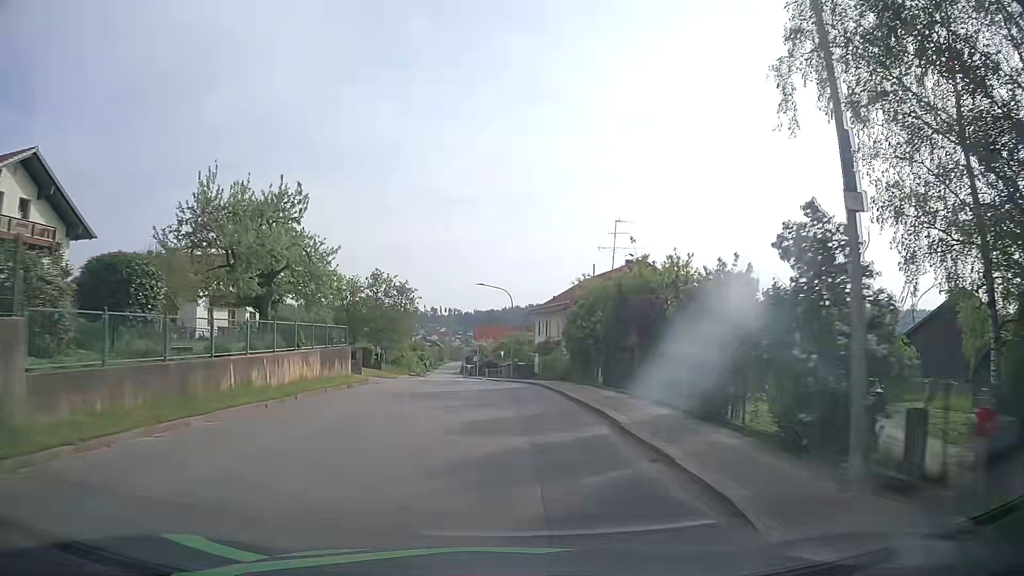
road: tertiary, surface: asphalt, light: Day
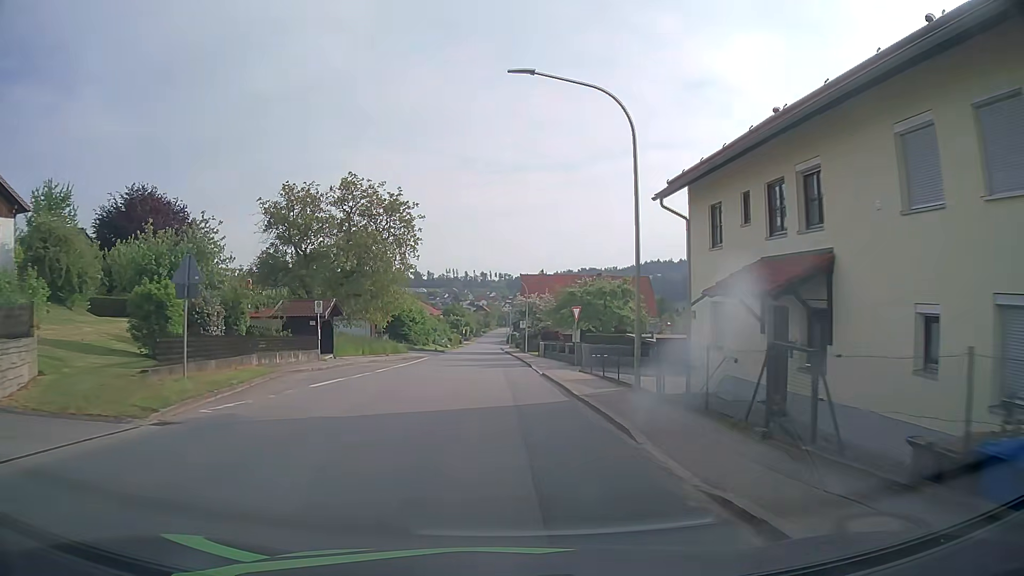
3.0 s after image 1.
(-1.3, +38.0) m; -5°
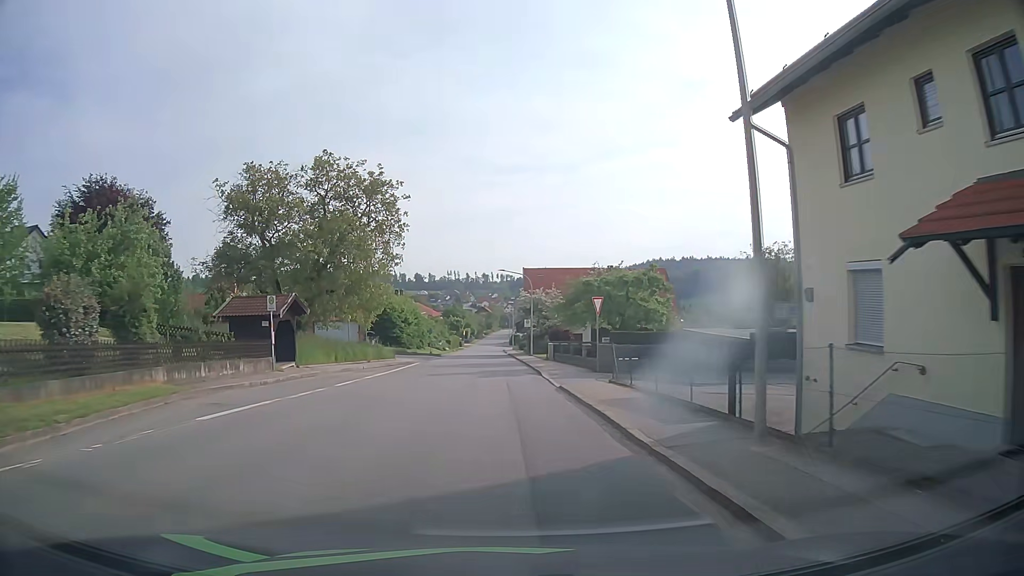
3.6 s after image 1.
(0.0, +7.5) m; 0°
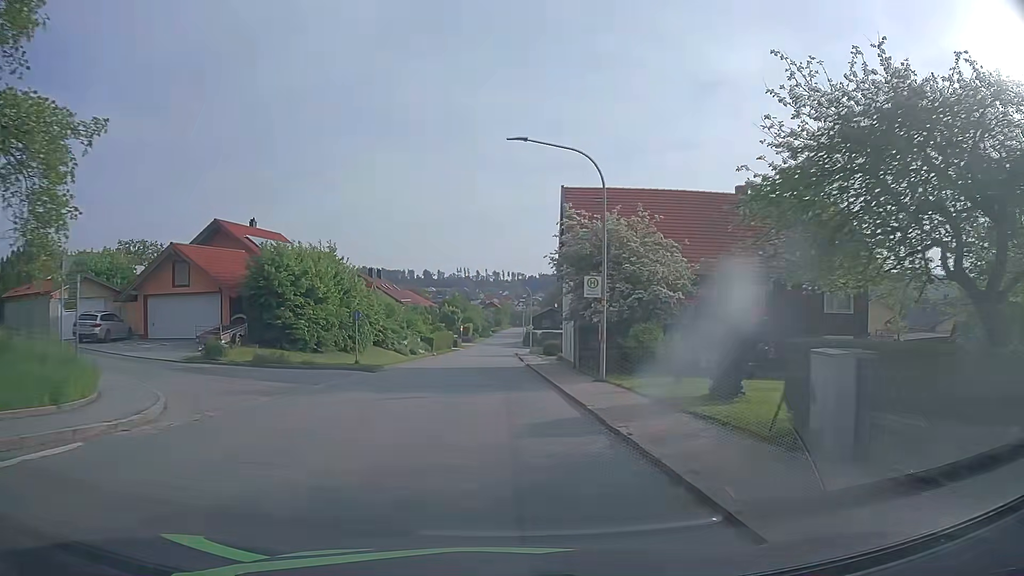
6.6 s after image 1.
(-0.4, +37.4) m; -1°
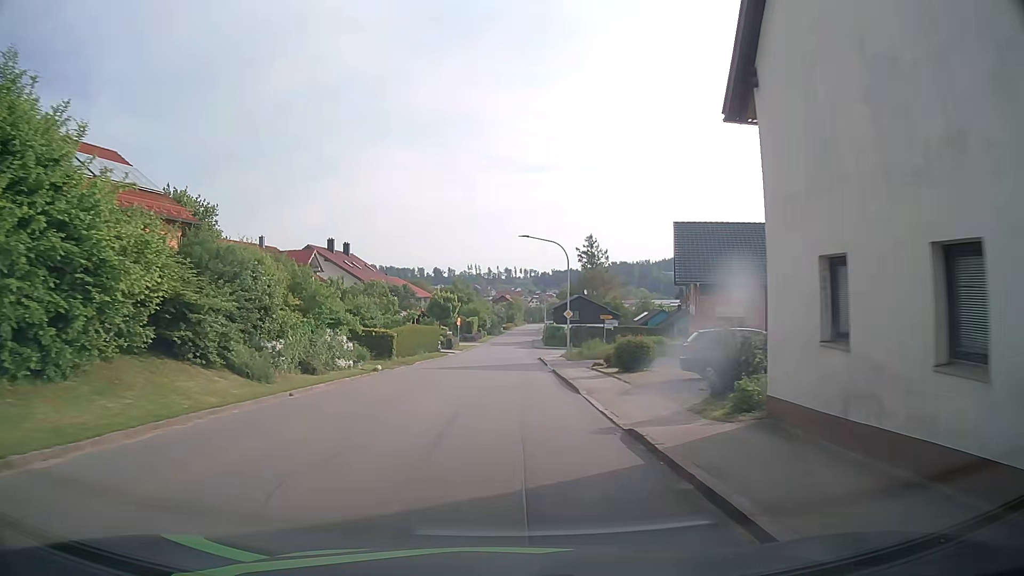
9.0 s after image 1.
(-0.5, +29.6) m; -1°
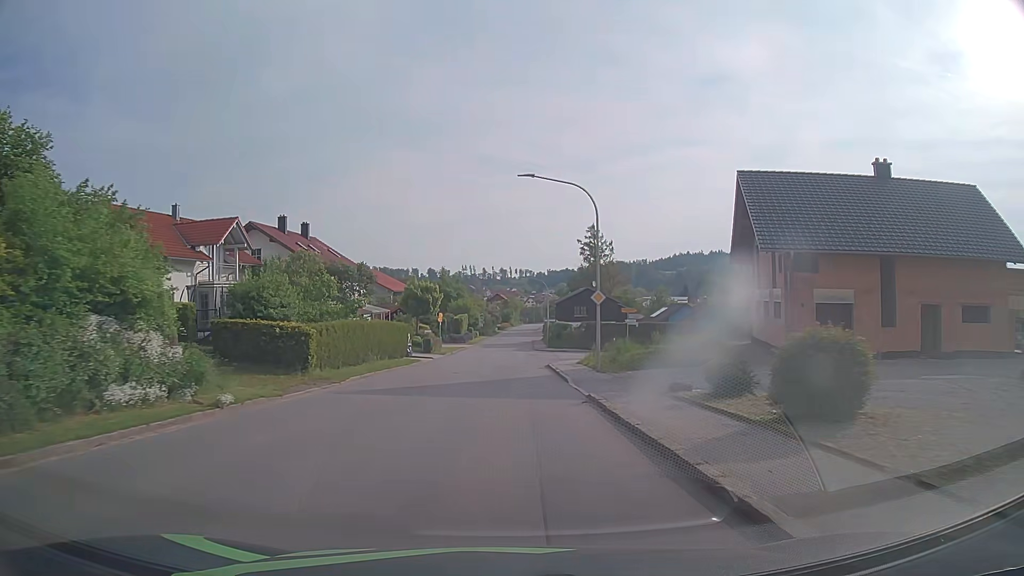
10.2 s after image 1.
(0.0, +14.8) m; 0°
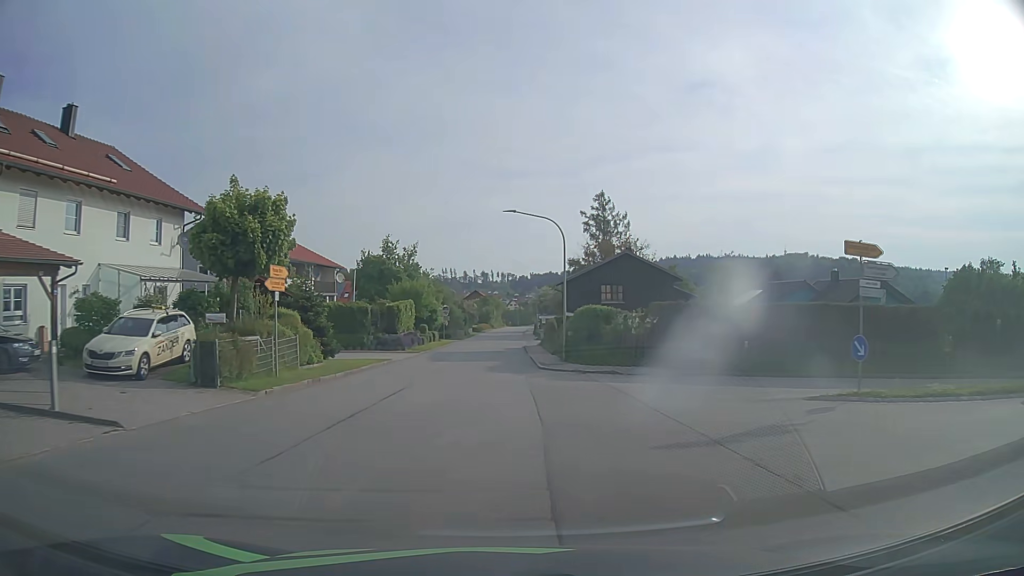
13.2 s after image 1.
(+0.6, +36.7) m; +1°
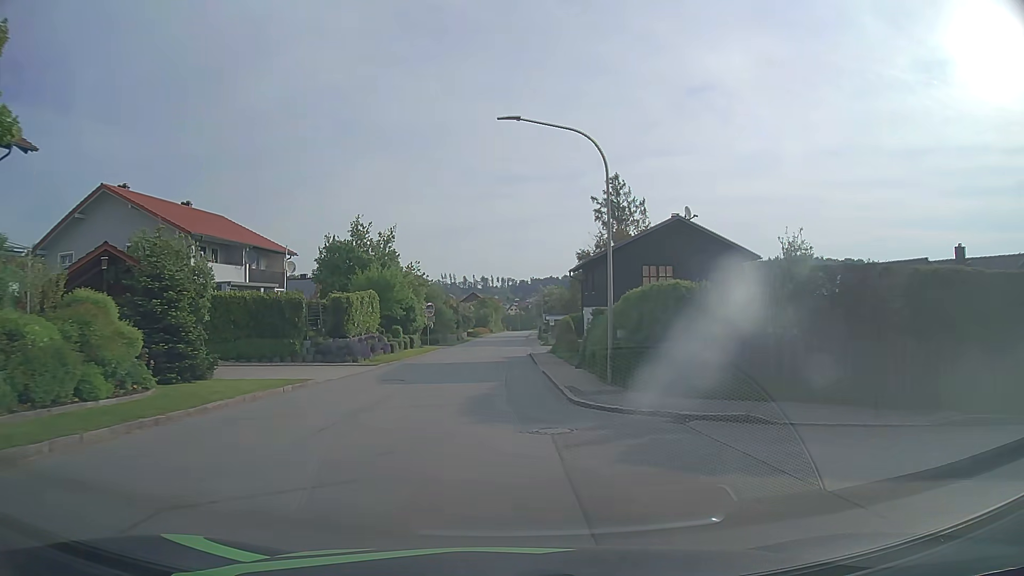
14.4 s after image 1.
(+0.1, +14.5) m; +1°
(0, +10) (0, +20) (0, +30) (0, +40) (0, +50) (0, +60) (0, +70) (0, +80) (+1, +90) (+1, +100) m
